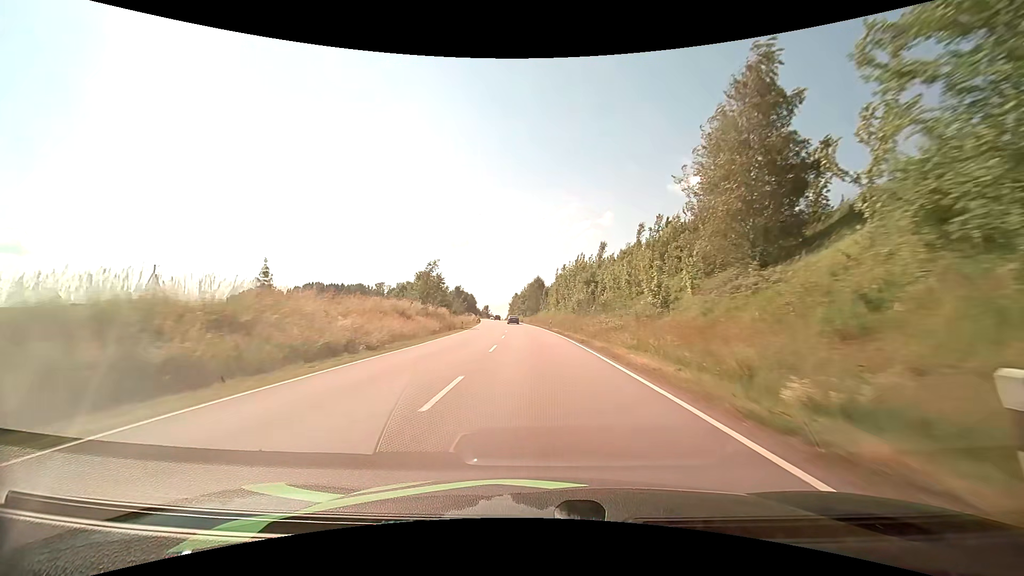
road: primary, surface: asphalt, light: Day
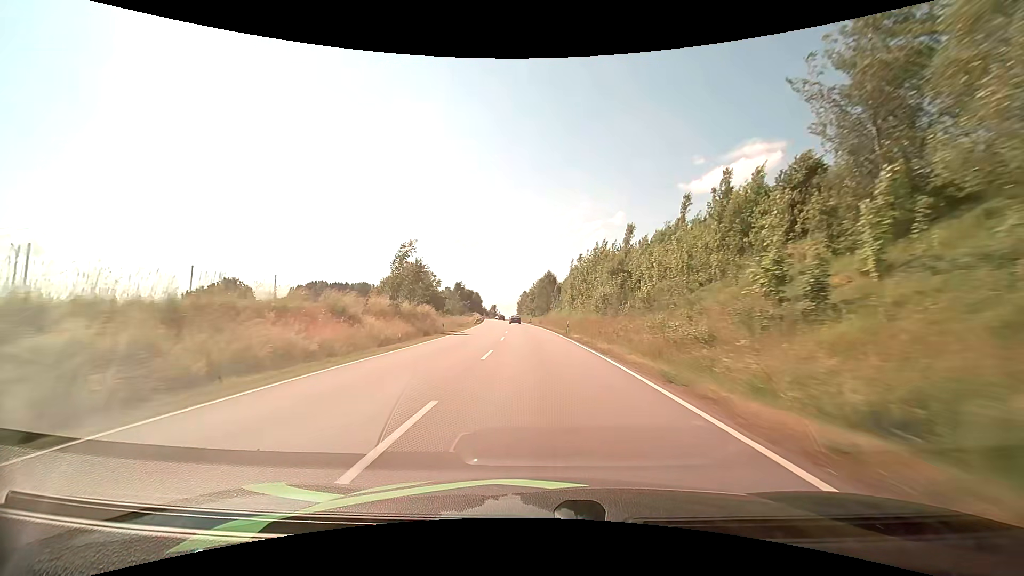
(-0.1, +15.5) m; -1°
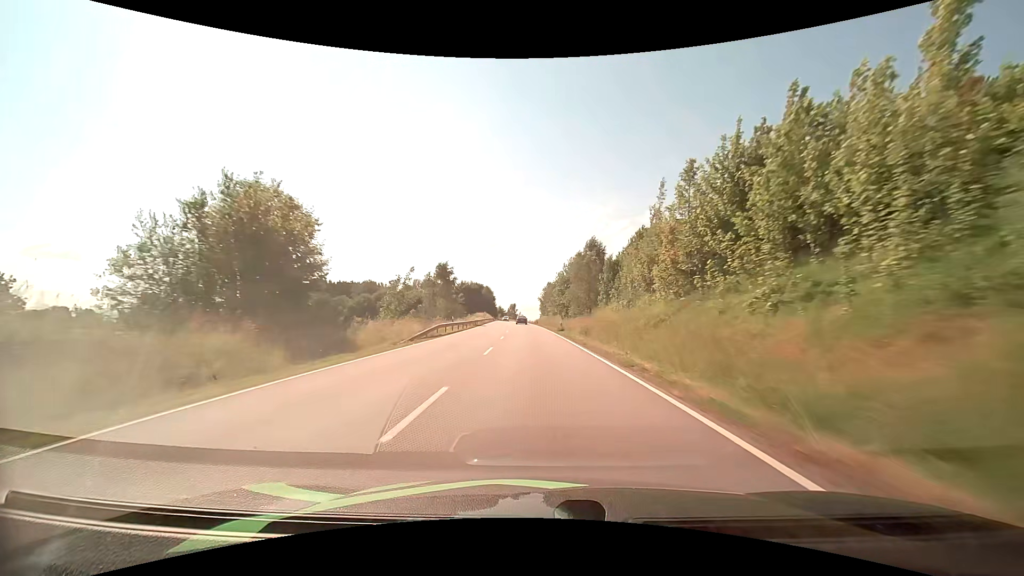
(-1.1, +46.7) m; -3°
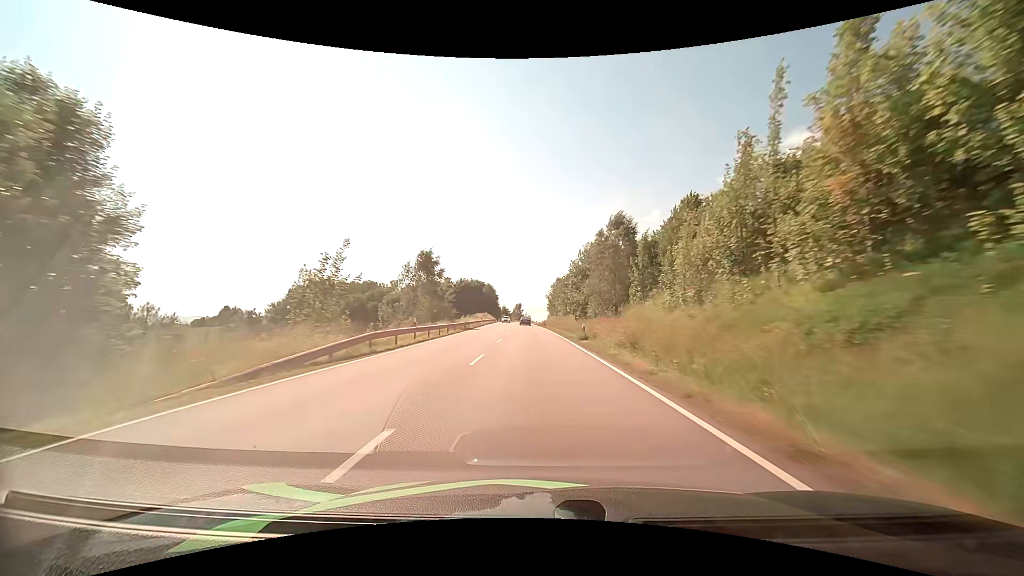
(-0.1, +15.7) m; -1°
(0, +10) (0, +20) (0, +30) (-1, +40) (-1, +50) (-1, +60) (-2, +70) (-2, +80) (-2, +90) (-3, +100) m
